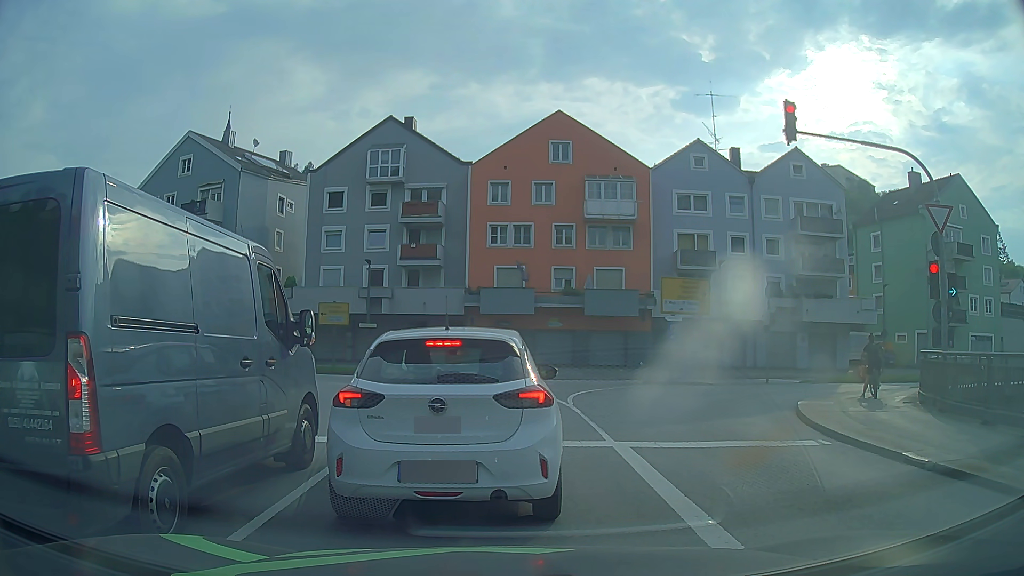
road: primary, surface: asphalt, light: Day
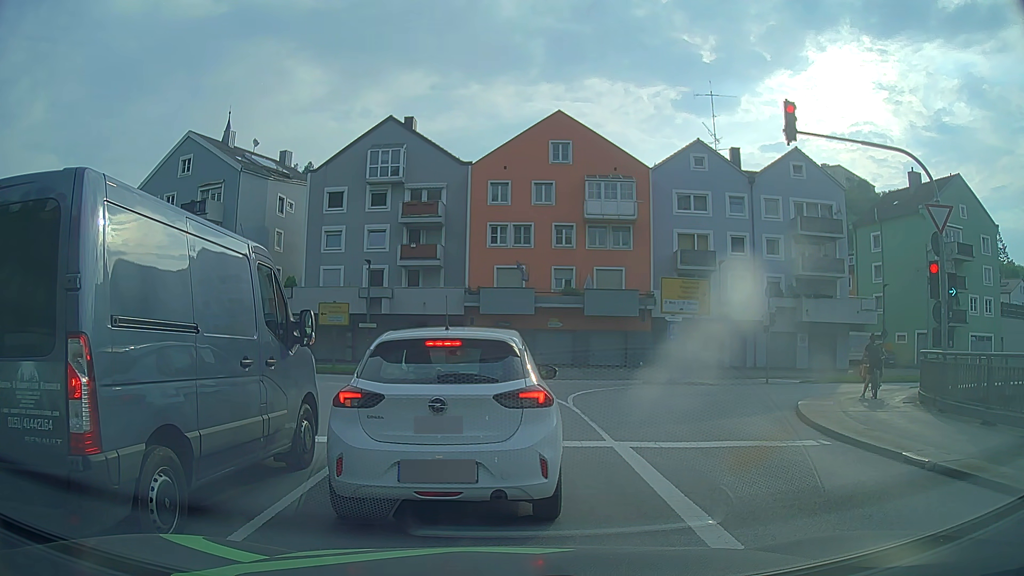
(0.0, 0.0) m; 0°
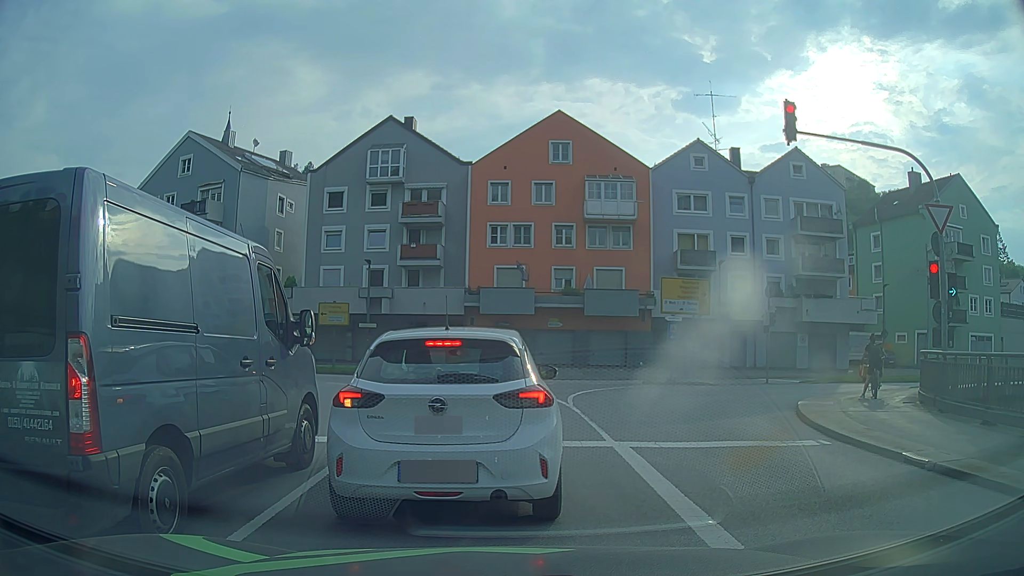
(0.0, 0.0) m; 0°
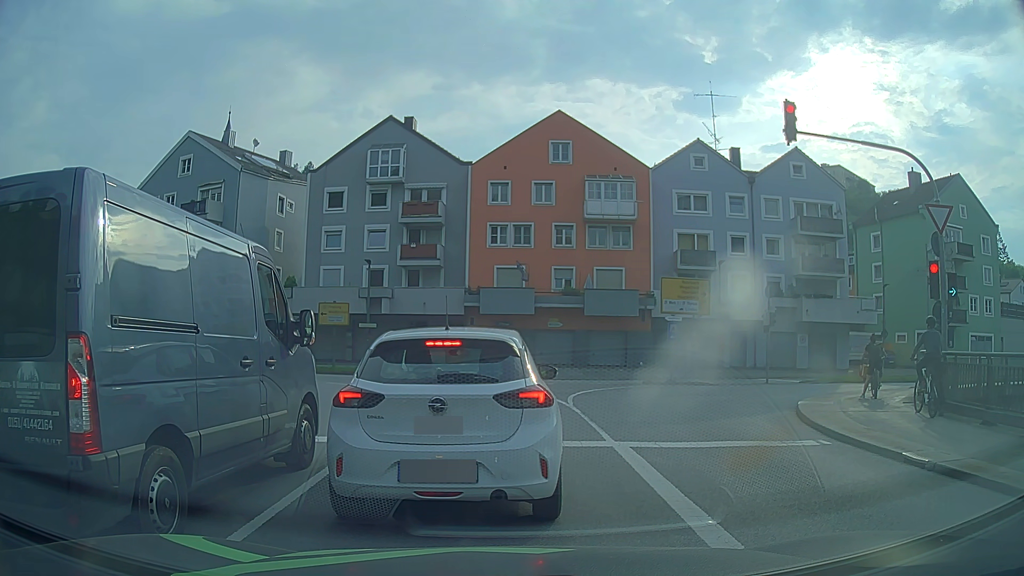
(0.0, 0.0) m; 0°
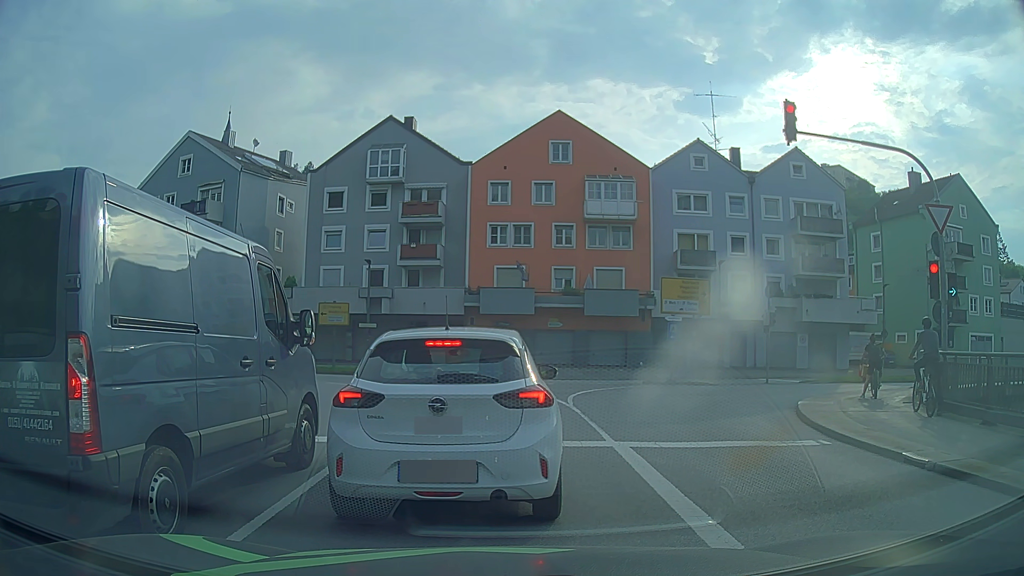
(0.0, 0.0) m; 0°
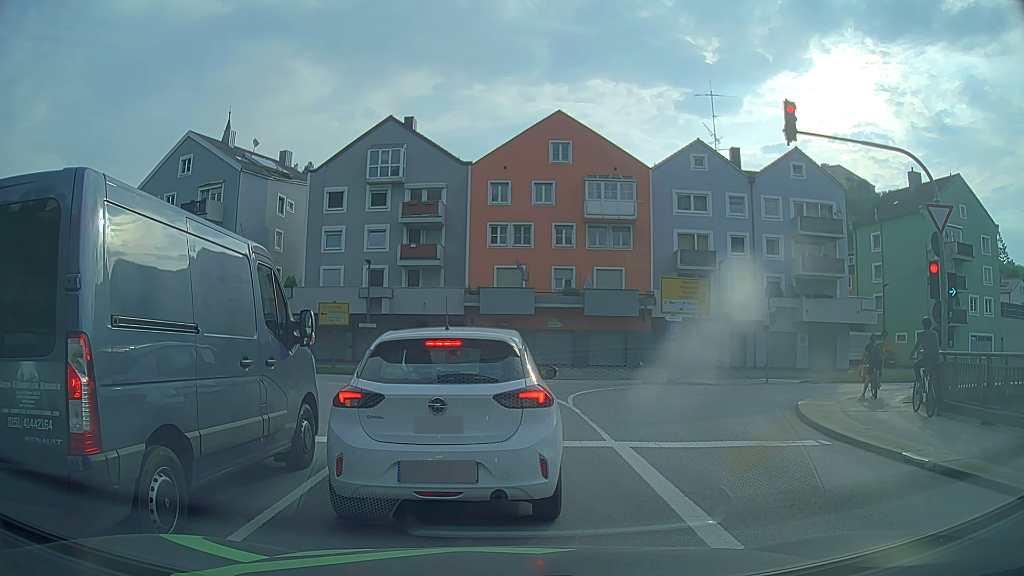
(0.0, 0.0) m; 0°
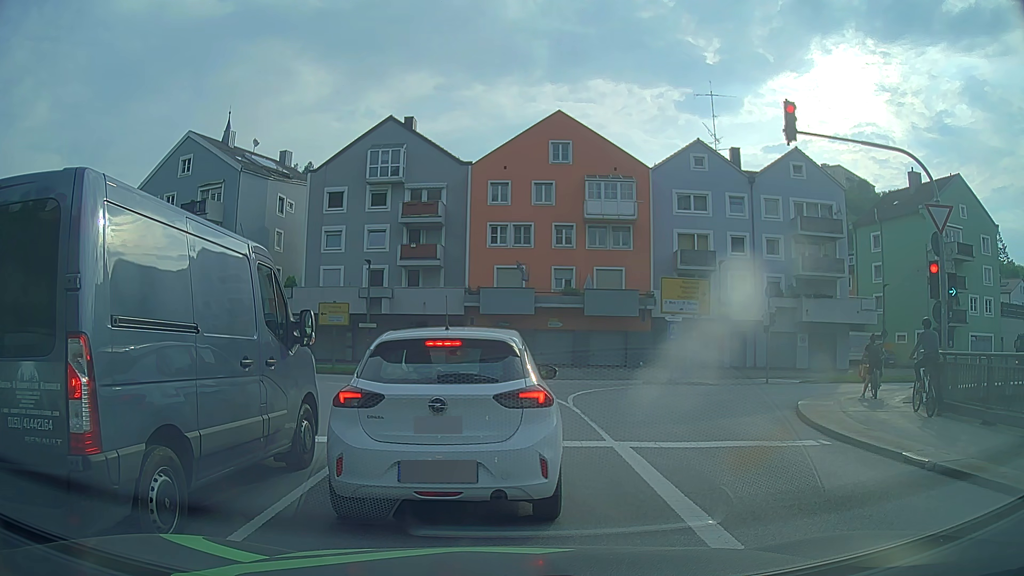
(0.0, 0.0) m; 0°
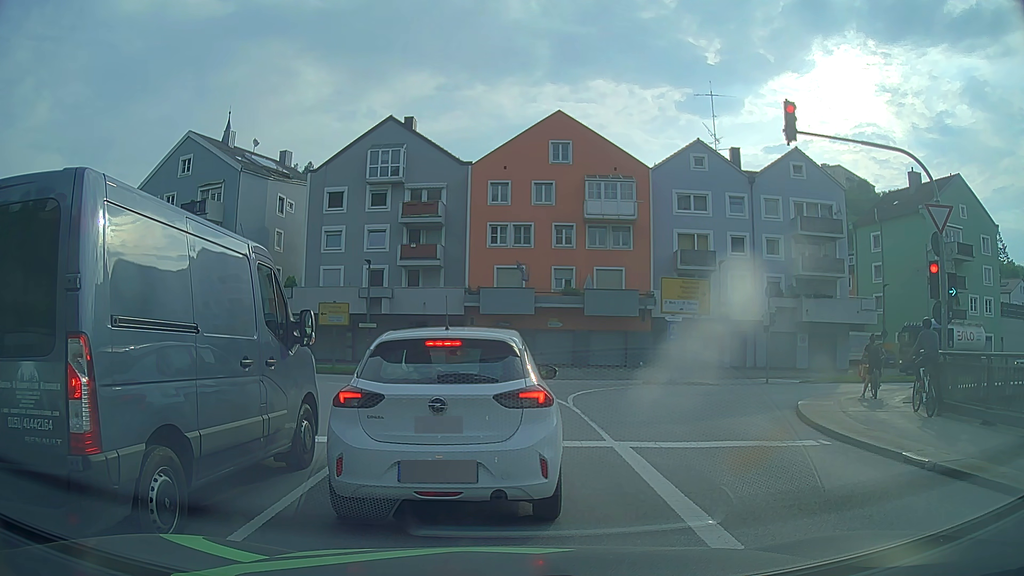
(0.0, 0.0) m; 0°
